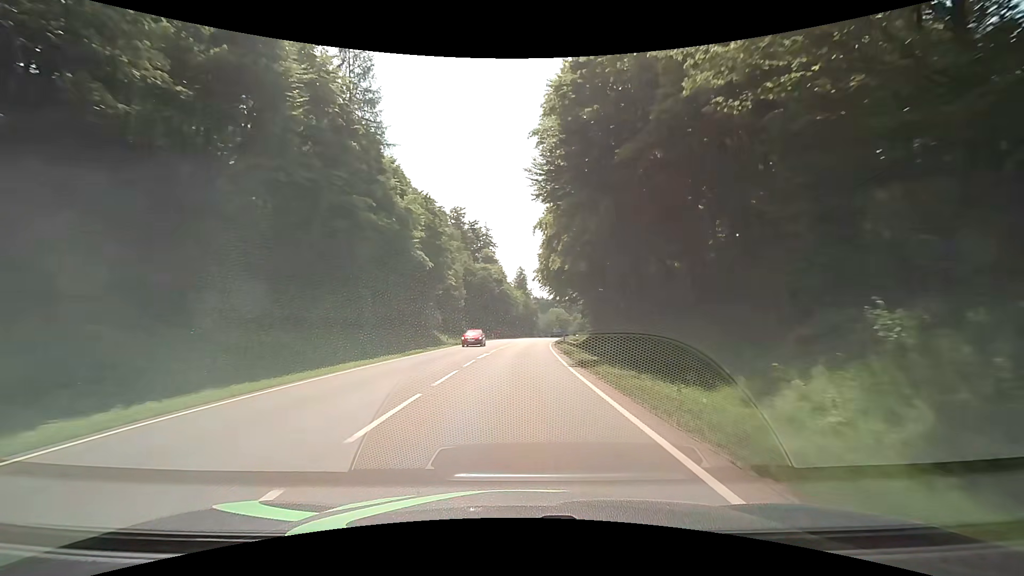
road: secondary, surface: asphalt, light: Day
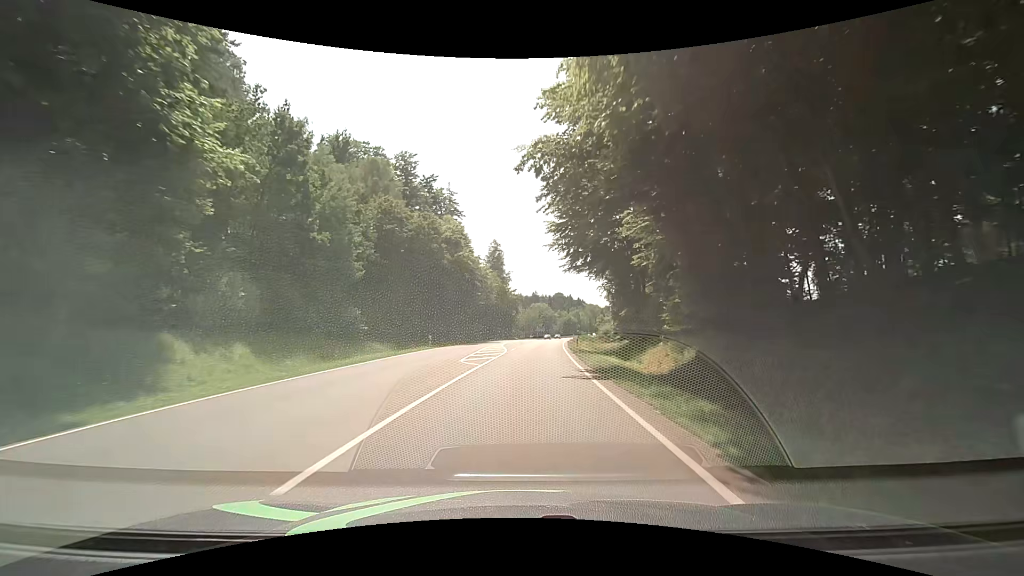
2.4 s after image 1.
(+1.1, +44.2) m; +3°
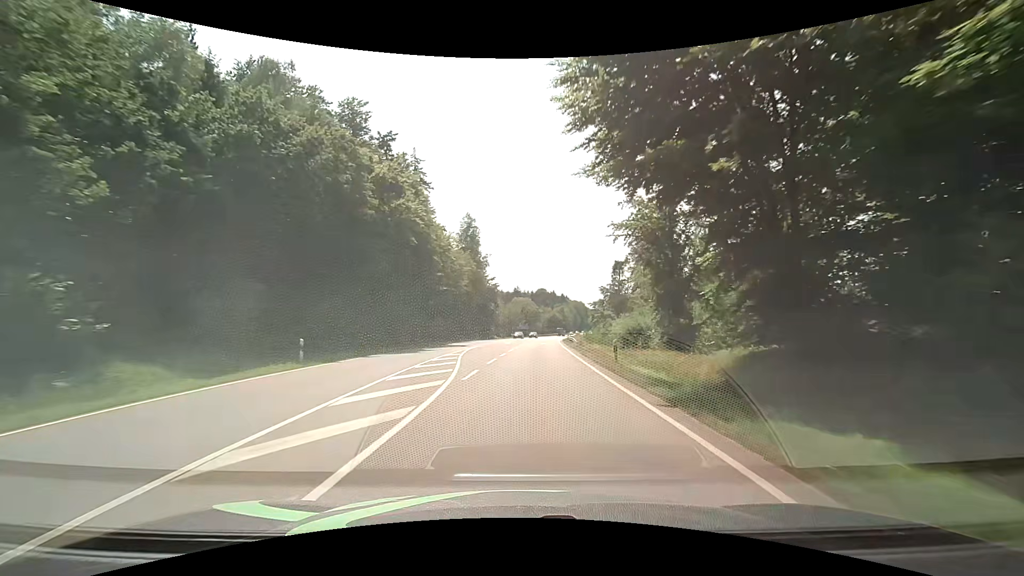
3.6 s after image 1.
(+0.3, +22.4) m; +2°
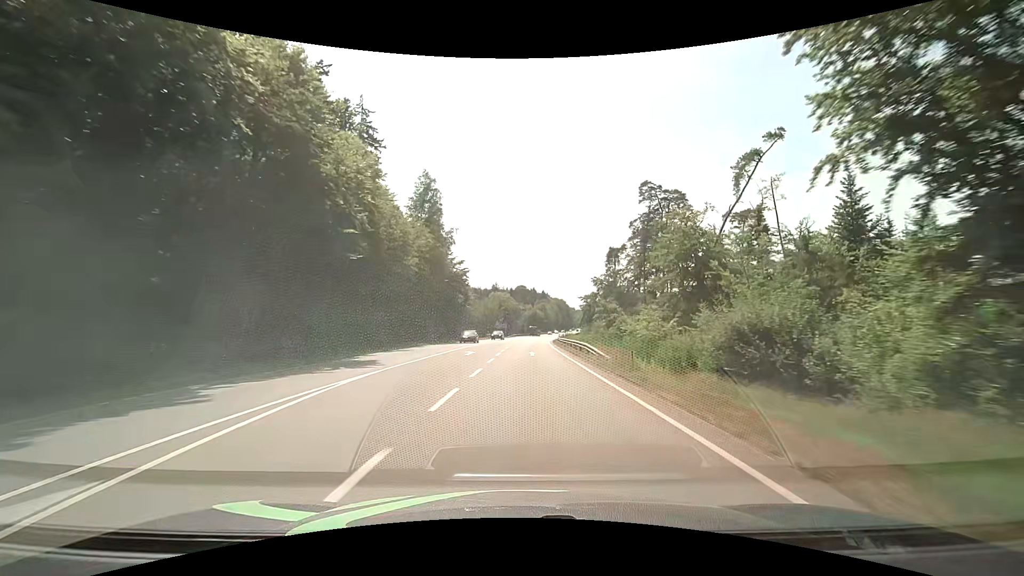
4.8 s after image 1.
(+0.5, +22.6) m; +2°
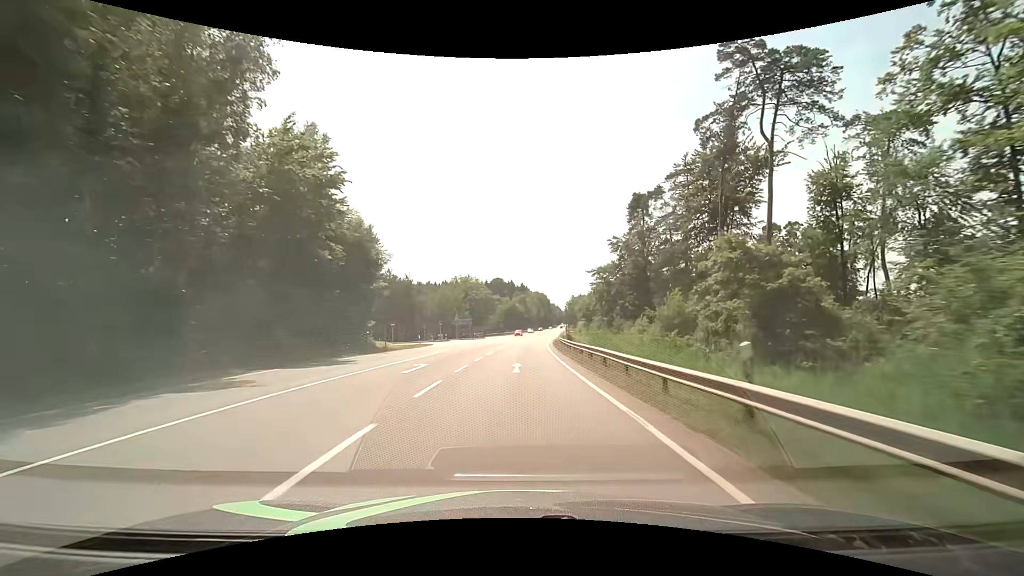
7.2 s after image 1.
(+1.3, +46.0) m; +3°
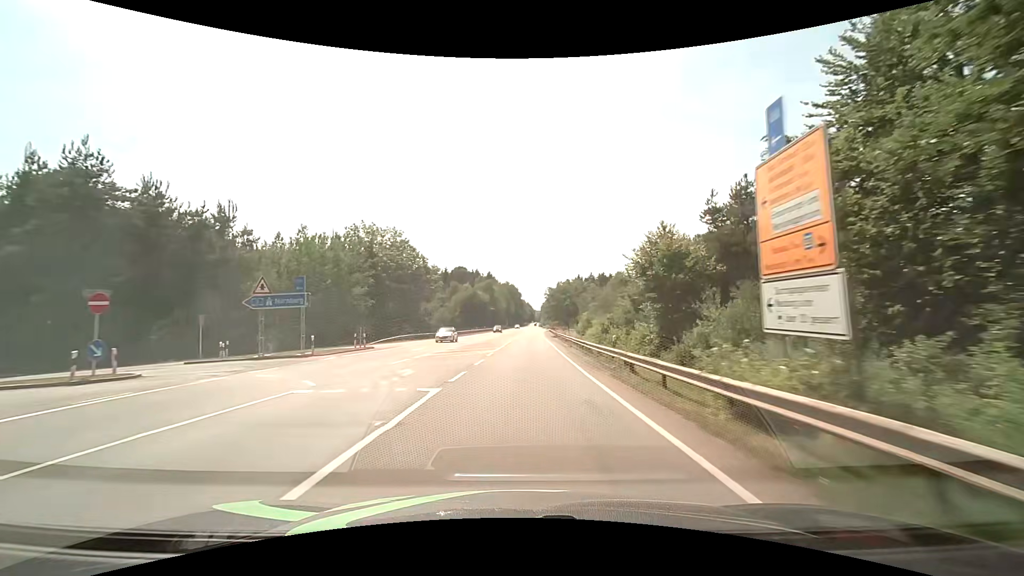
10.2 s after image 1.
(+1.3, +59.3) m; +3°
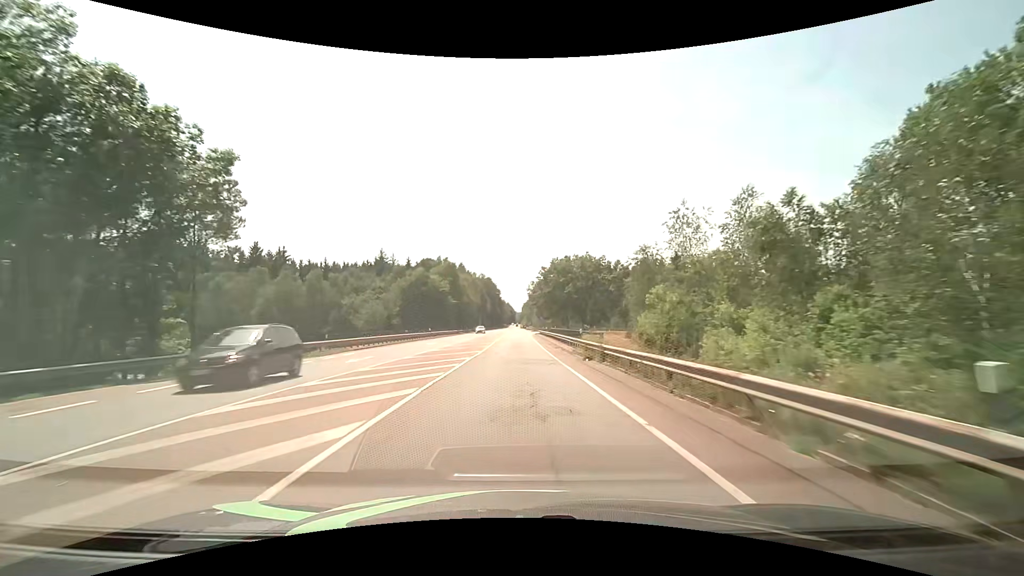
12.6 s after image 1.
(+1.2, +48.8) m; +2°
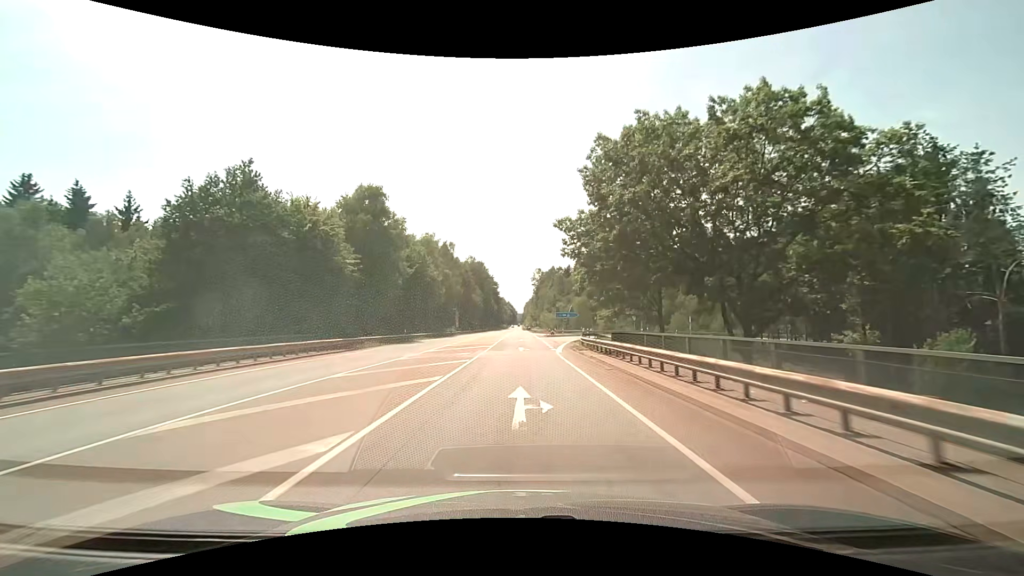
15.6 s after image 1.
(-0.2, +60.2) m; 0°
(0, +10) (0, +20) (0, +30) (0, +40) (0, +50) (0, +60) (0, +70) (0, +80) (0, +90) (0, +100) m
